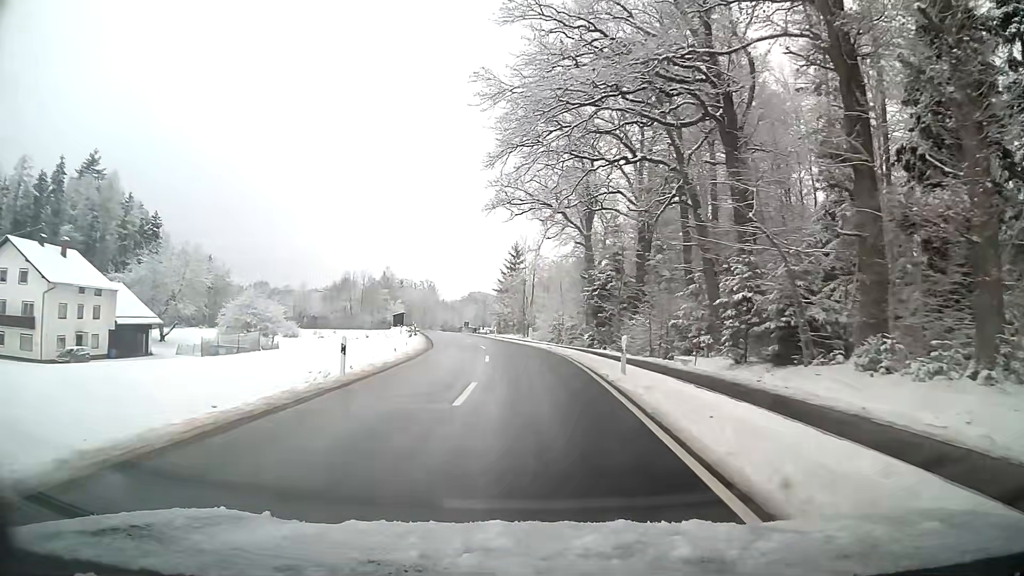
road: tertiary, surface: asphalt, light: Day
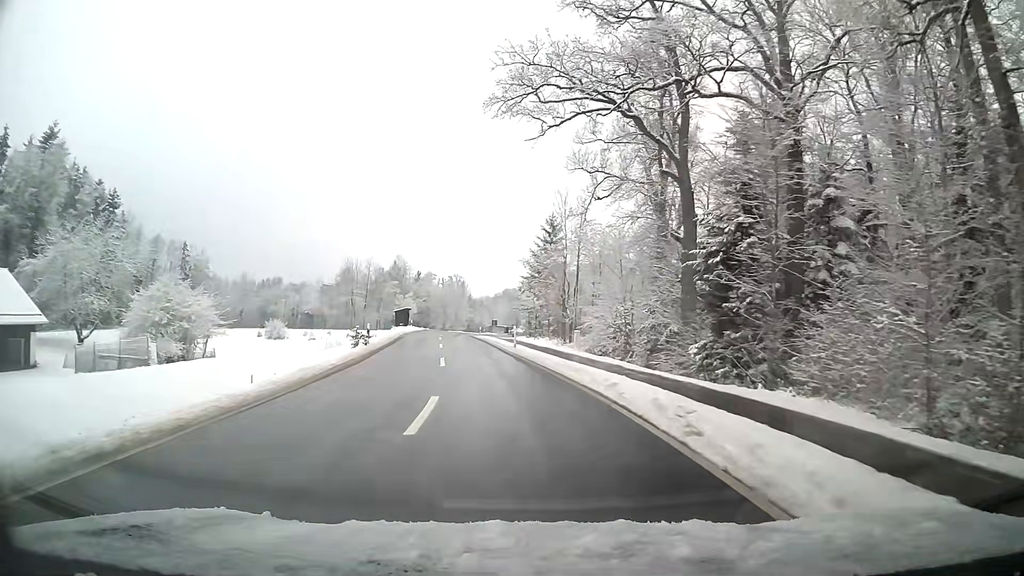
(-0.7, +27.0) m; -4°
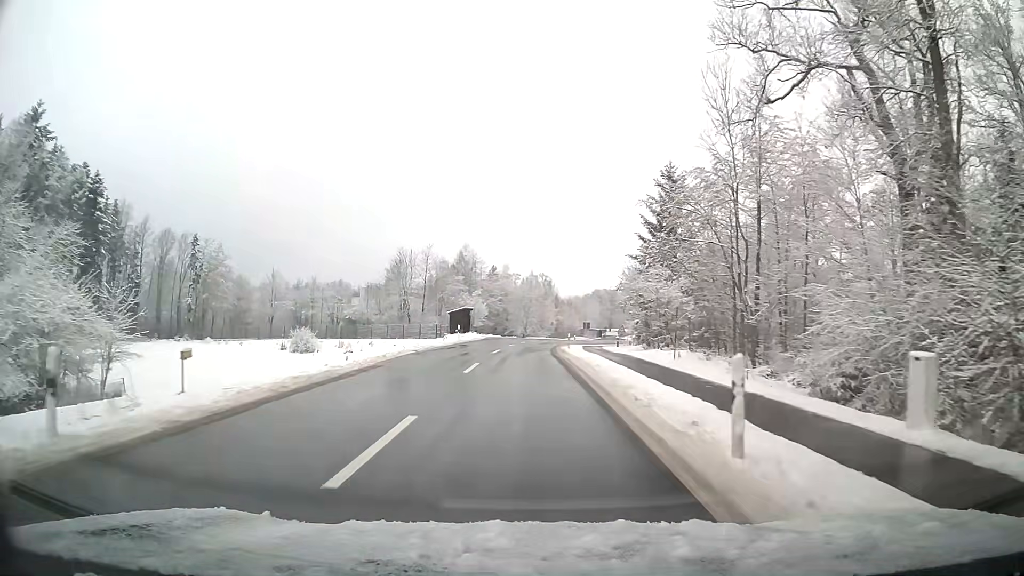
(-1.7, +27.0) m; -6°
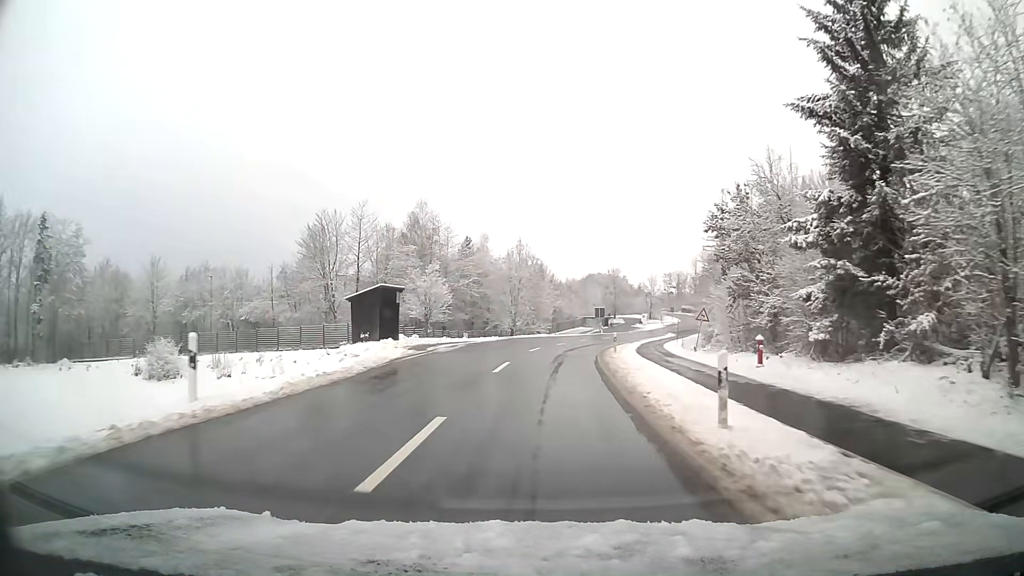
(+0.1, +36.2) m; +2°
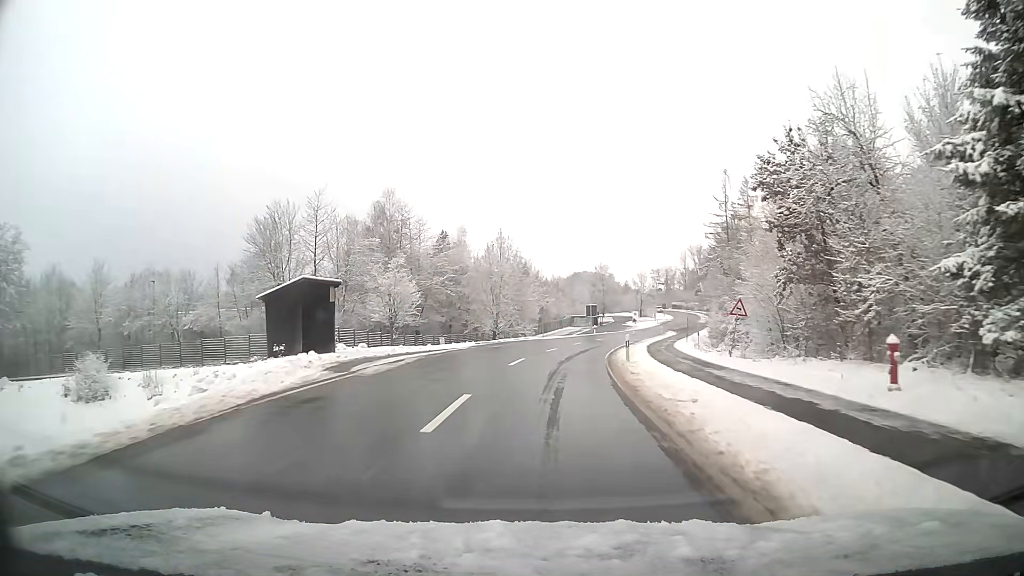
(+0.1, +9.1) m; +2°
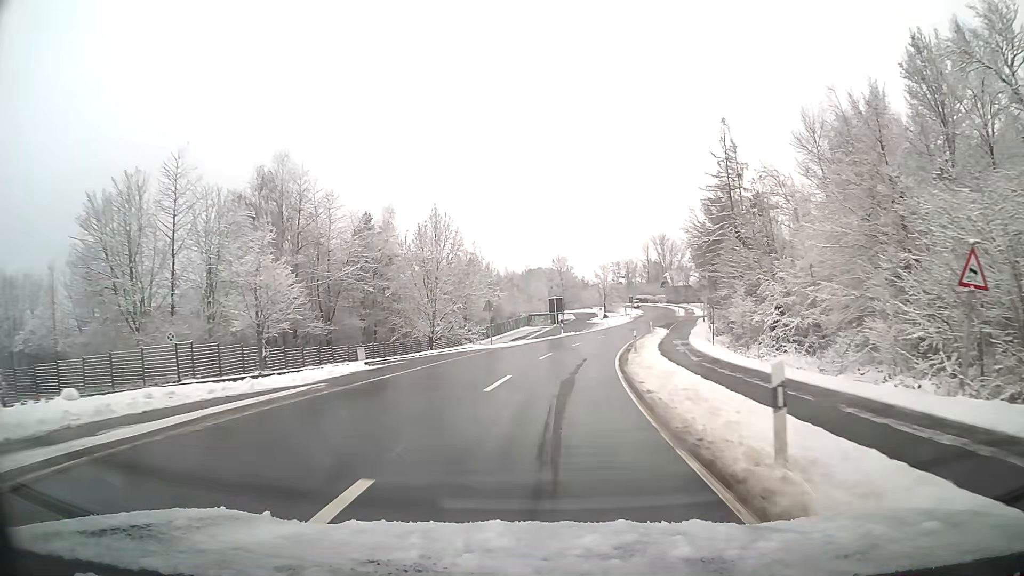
(+0.6, +18.3) m; +4°
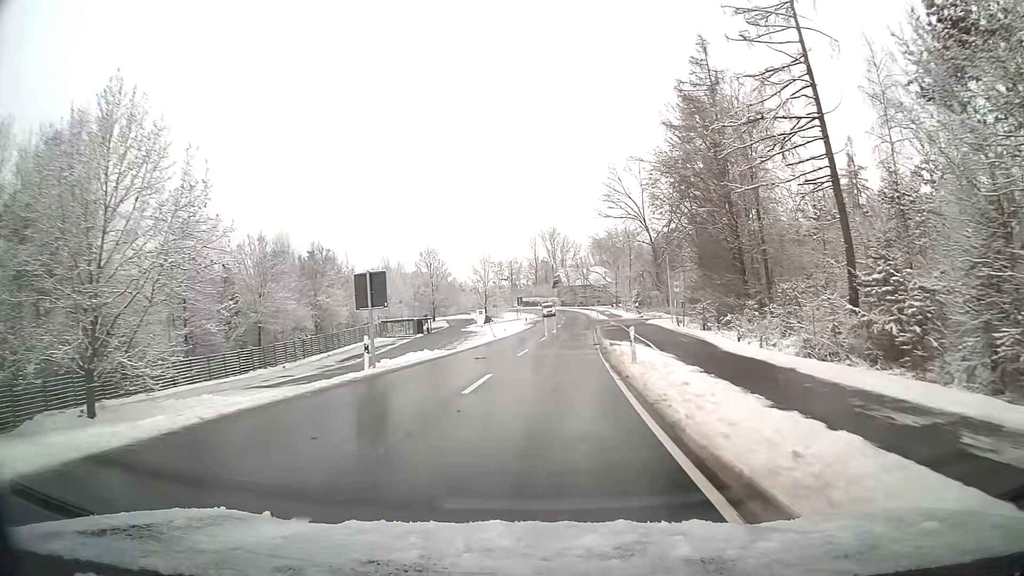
(+3.2, +36.9) m; +10°
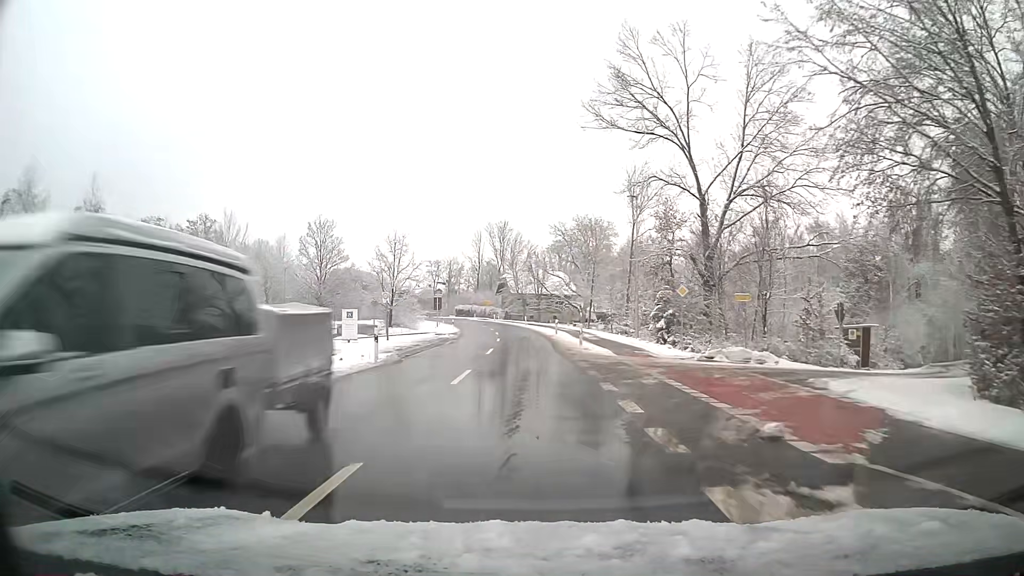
(+2.1, +46.1) m; +3°
